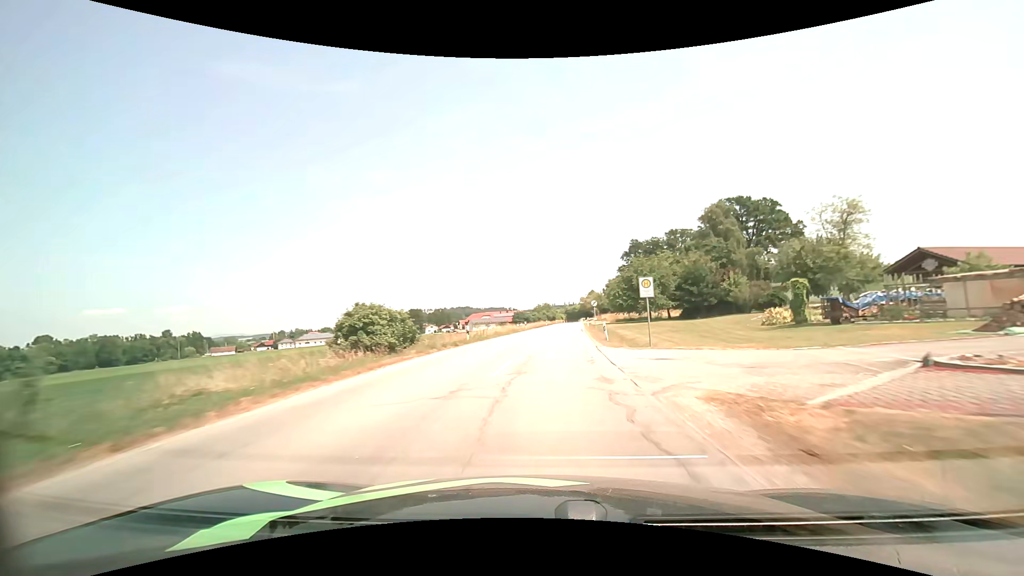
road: secondary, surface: asphalt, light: Day
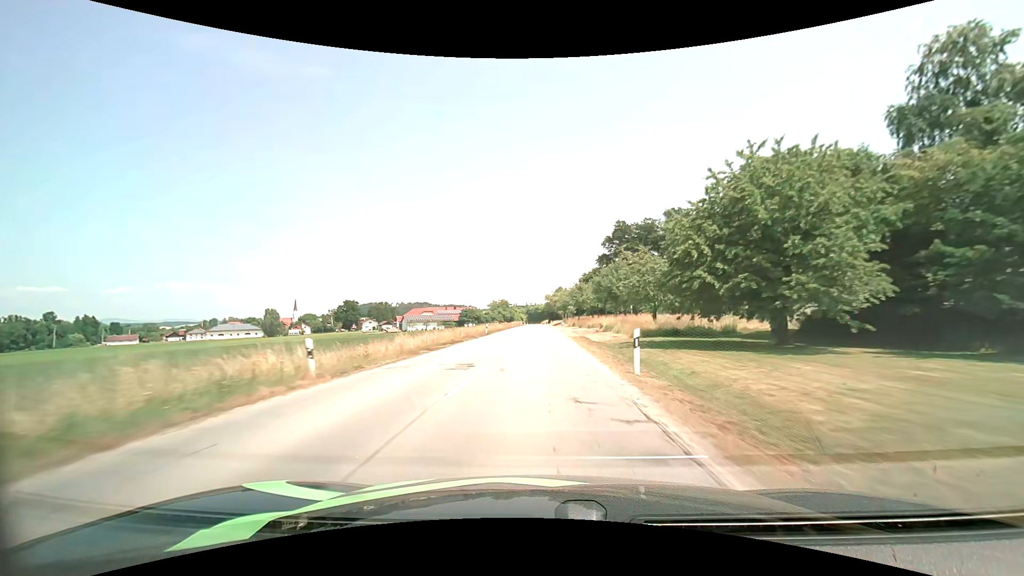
(+2.9, +50.9) m; +4°
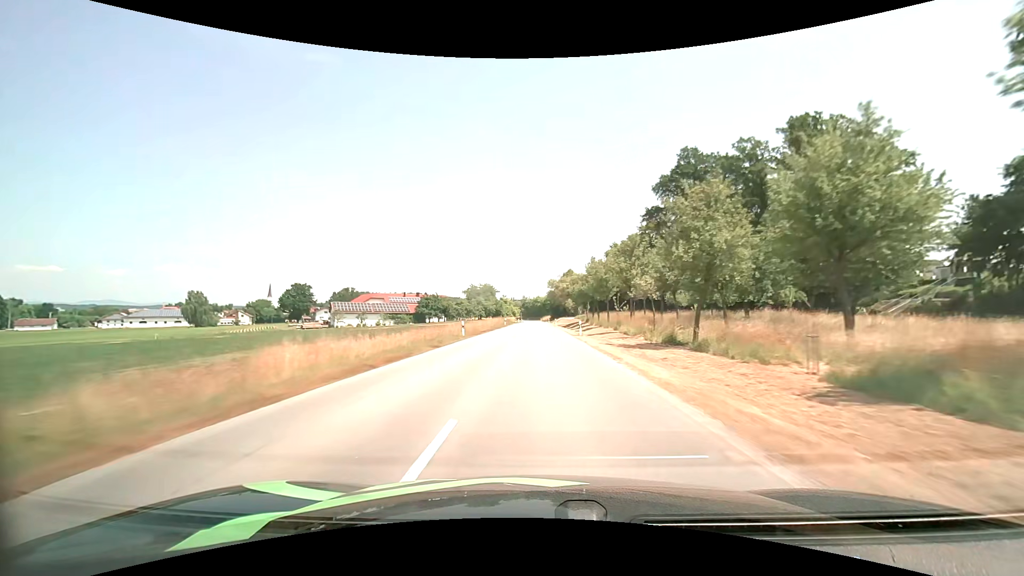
(-0.4, +66.3) m; 0°
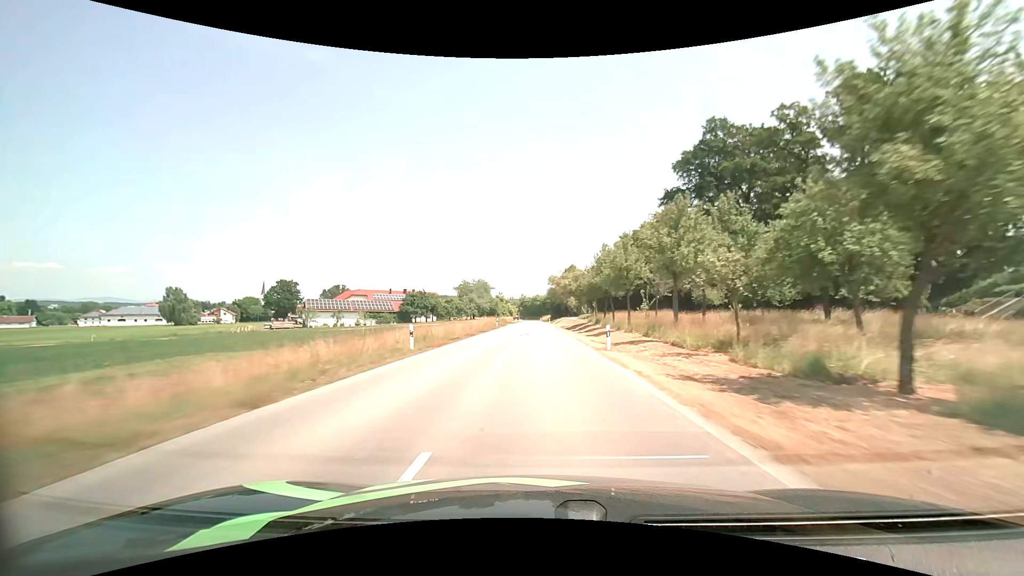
(0.0, +13.4) m; 0°
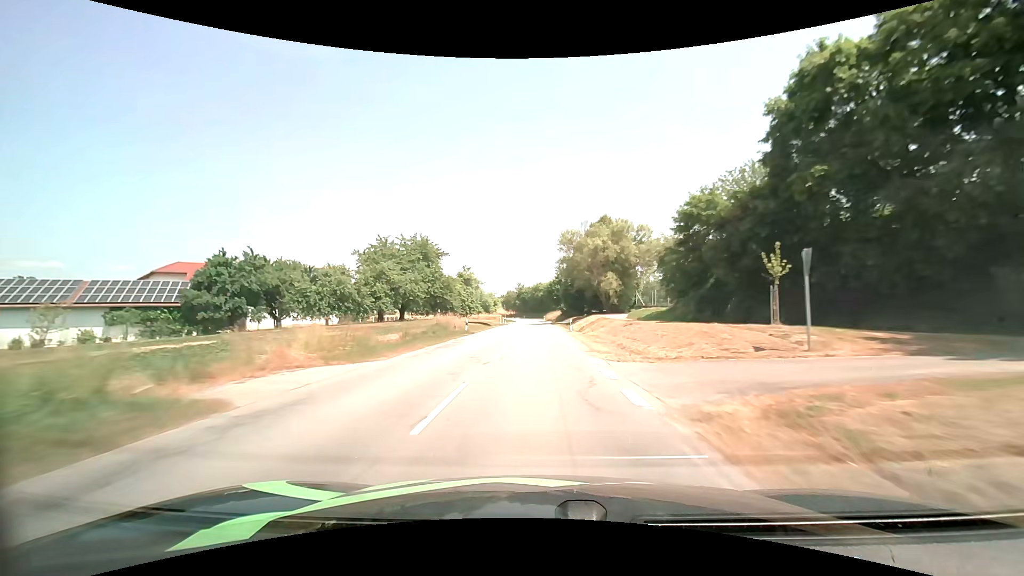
(+0.6, +67.4) m; 0°
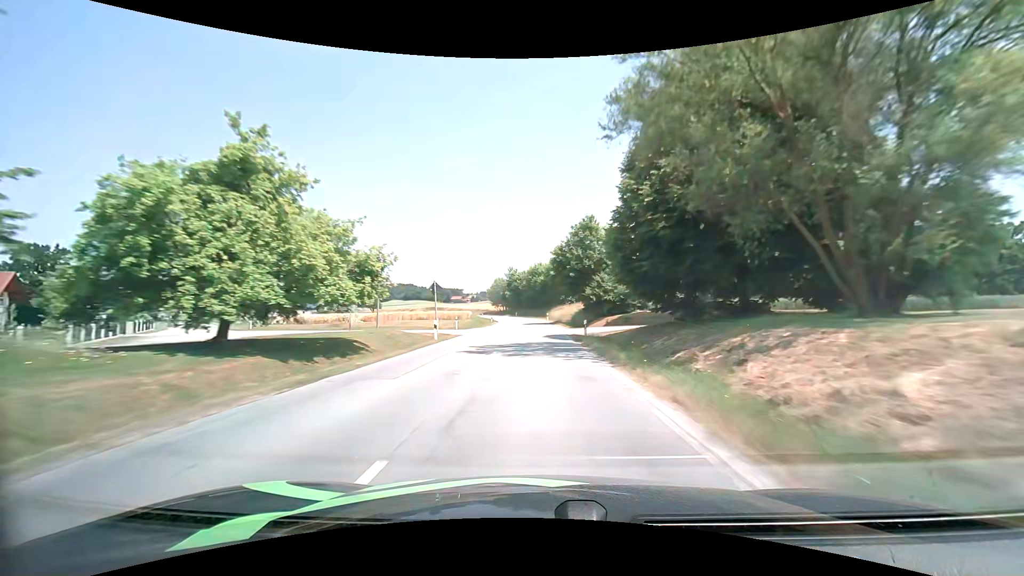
(0.0, +53.1) m; 0°
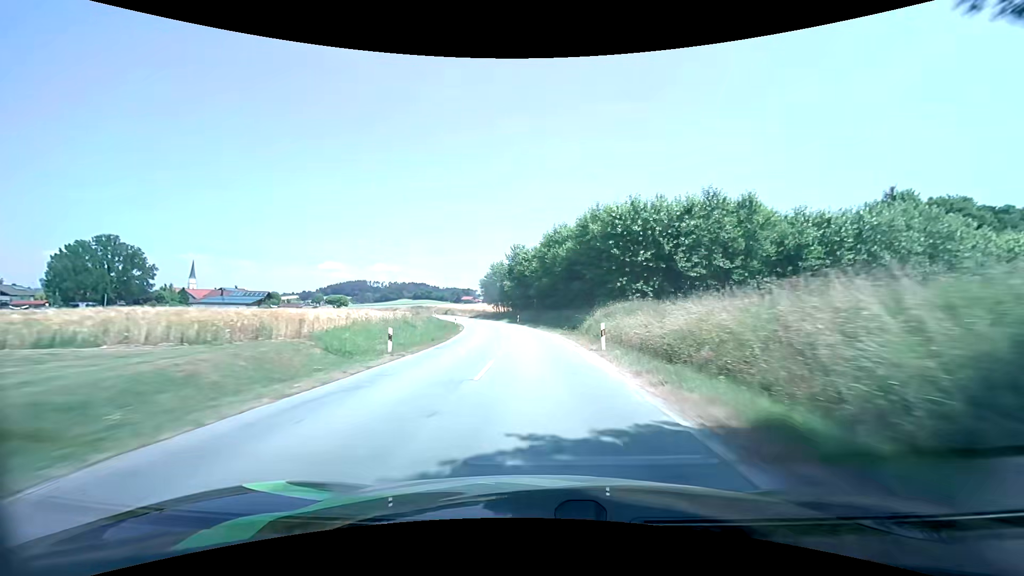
(-0.4, +50.2) m; -2°
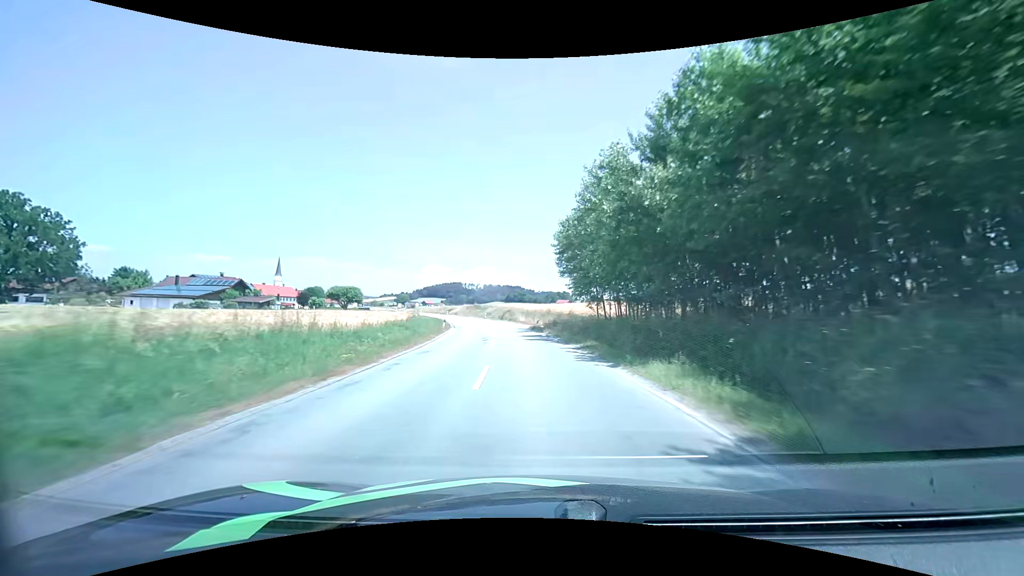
(-4.9, +61.2) m; -11°
(0, +10) (-1, +20) (-2, +30) (-3, +40) (-4, +50) (-6, +60) (-8, +69) (-11, +79) (-13, +89) (-16, +98) m
